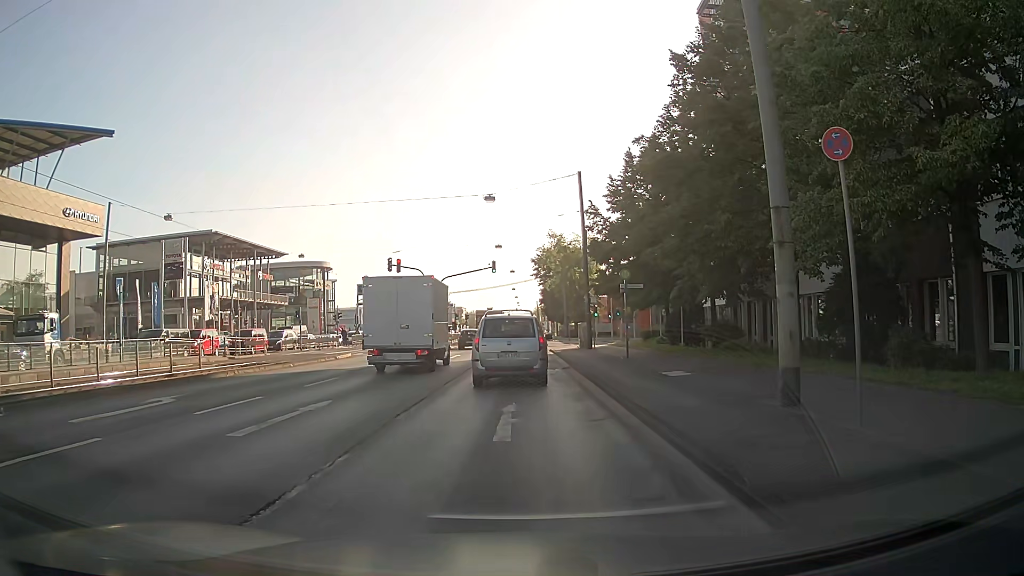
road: primary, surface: asphalt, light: Day
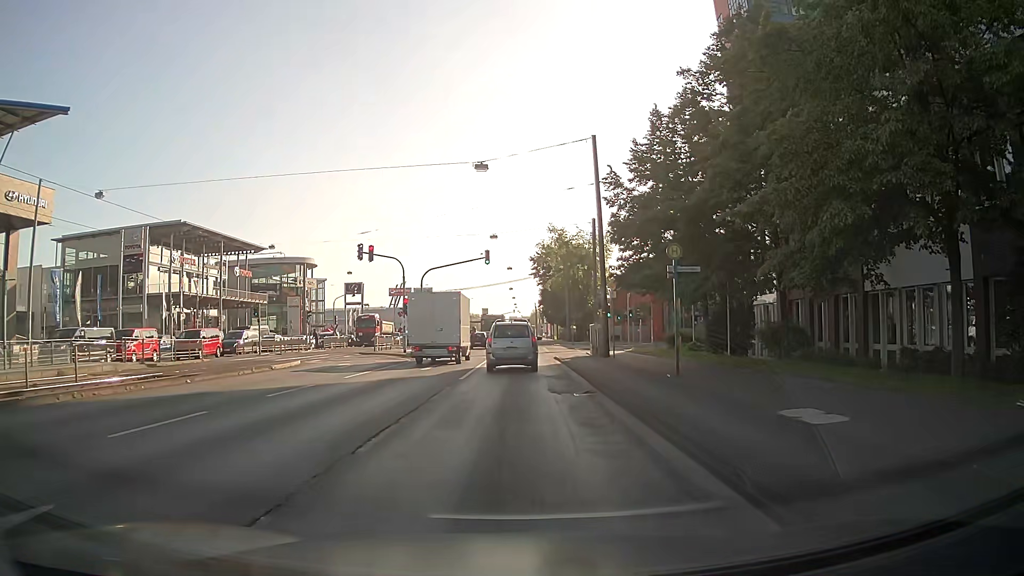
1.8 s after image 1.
(+0.1, +8.9) m; +1°
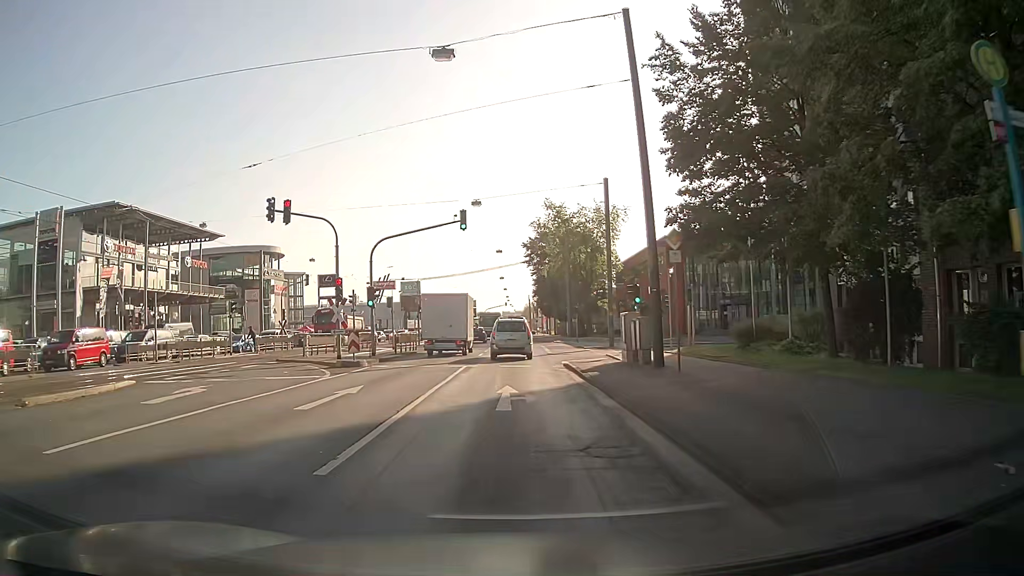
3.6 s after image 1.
(+0.2, +13.8) m; +1°
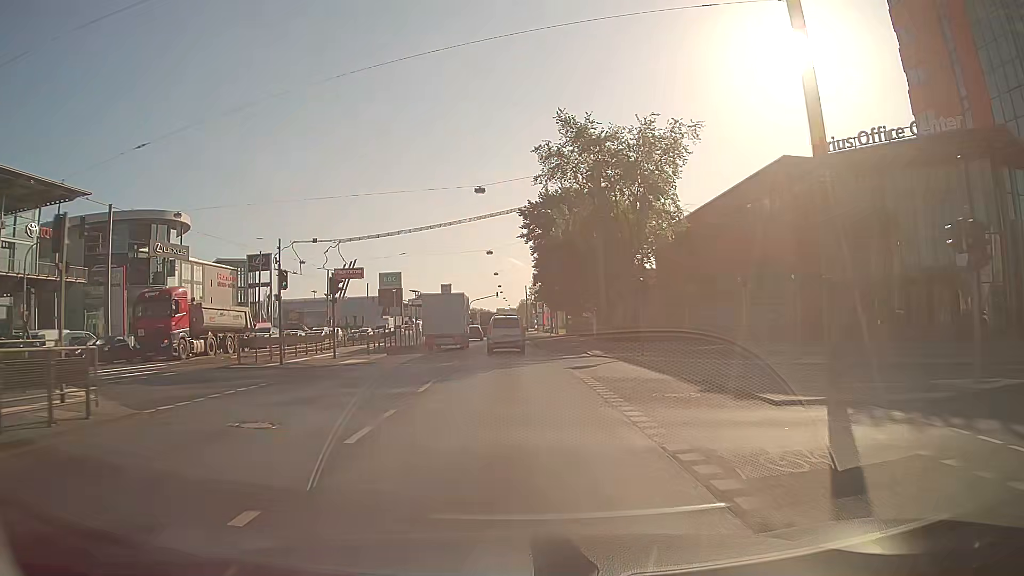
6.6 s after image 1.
(-0.2, +32.2) m; 0°
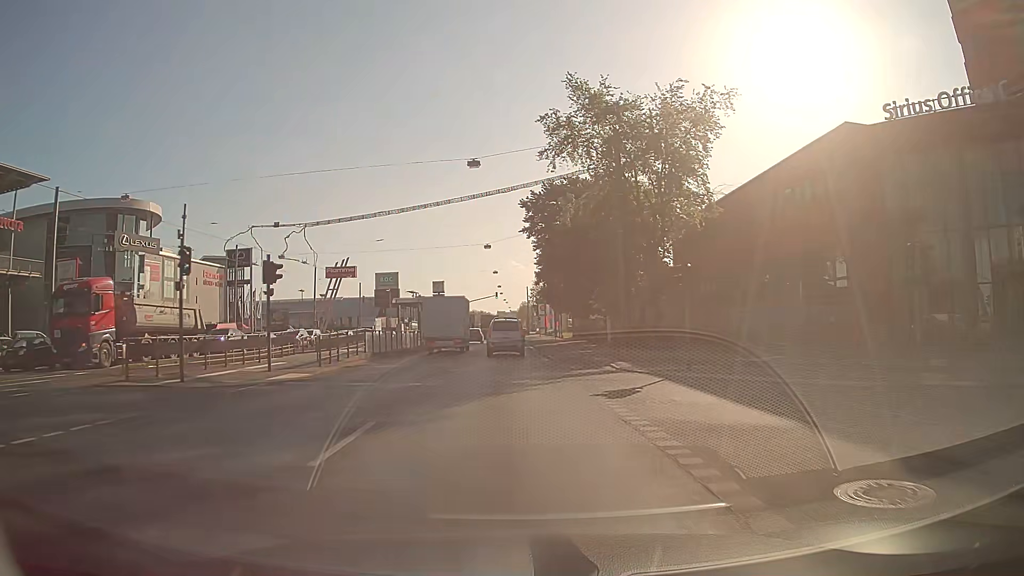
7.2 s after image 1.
(0.0, +7.4) m; 0°
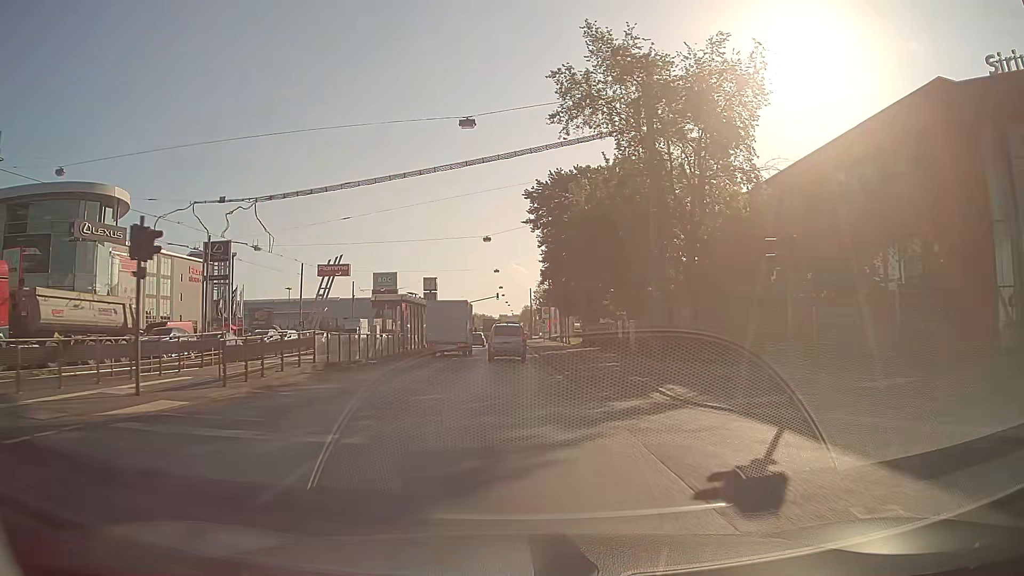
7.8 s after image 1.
(0.0, +7.6) m; 0°
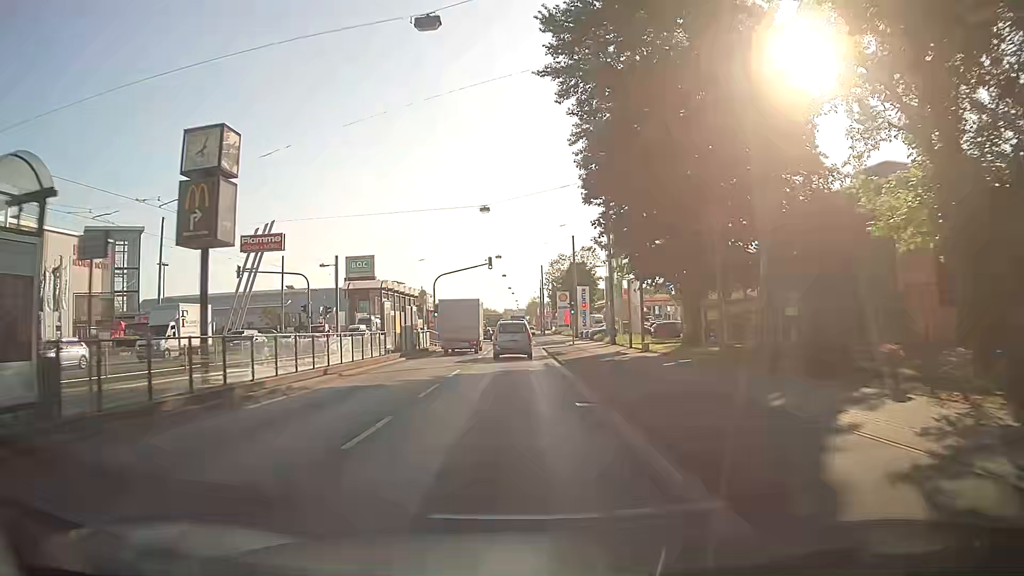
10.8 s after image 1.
(-0.3, +39.7) m; -1°
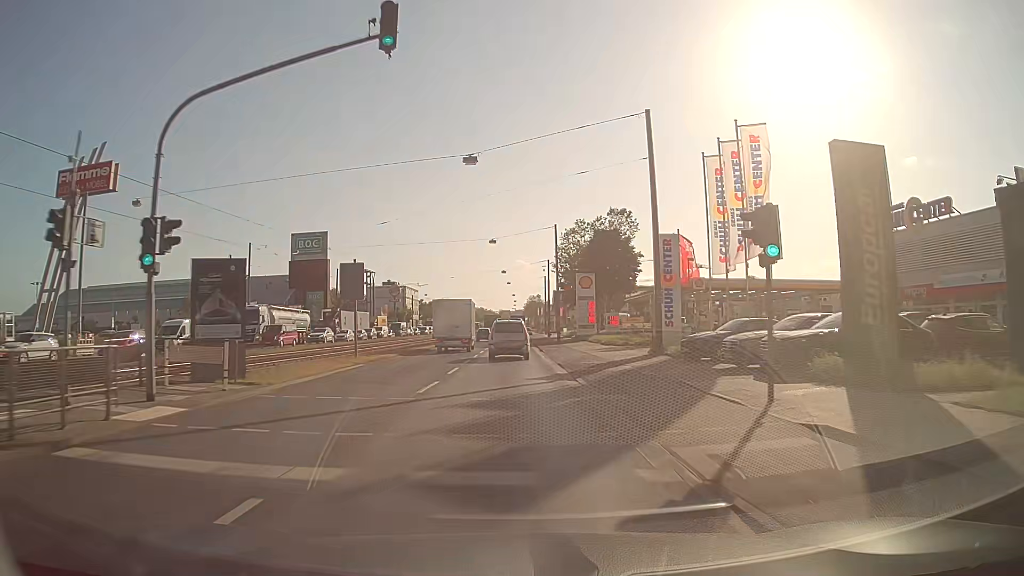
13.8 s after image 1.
(+0.4, +41.5) m; +1°
(0, +10) (0, +20) (0, +30) (0, +40) (0, +50) (0, +60) (-1, +70) (-1, +80) (-1, +90) (-1, +100) m
